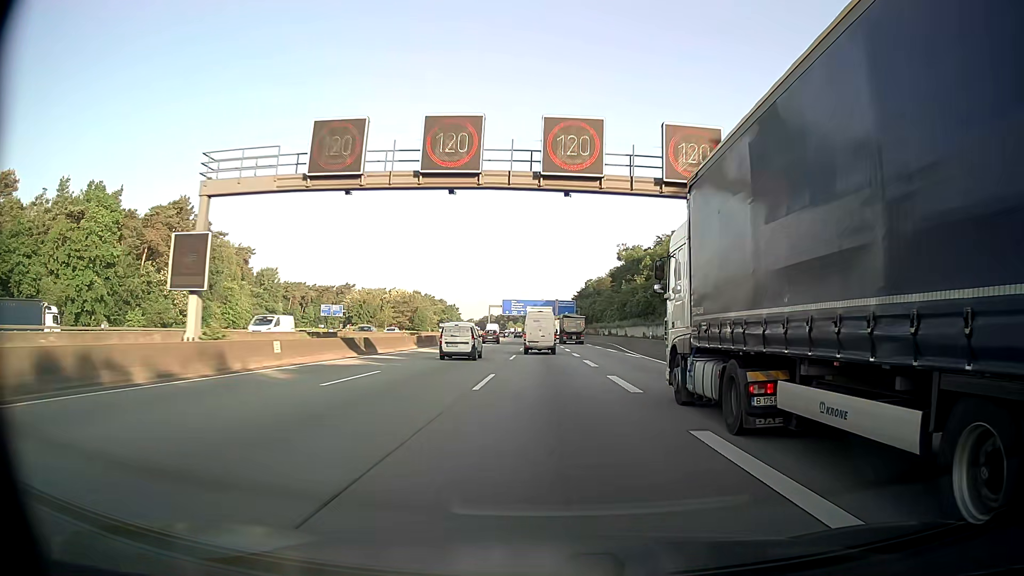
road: motorway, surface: asphalt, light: Day
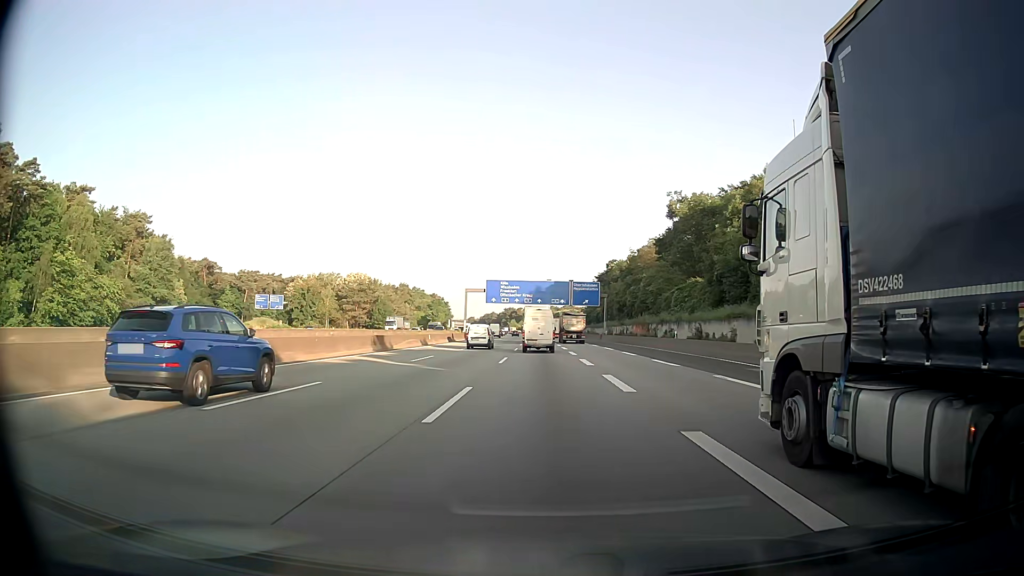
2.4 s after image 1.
(-0.2, +59.9) m; -1°
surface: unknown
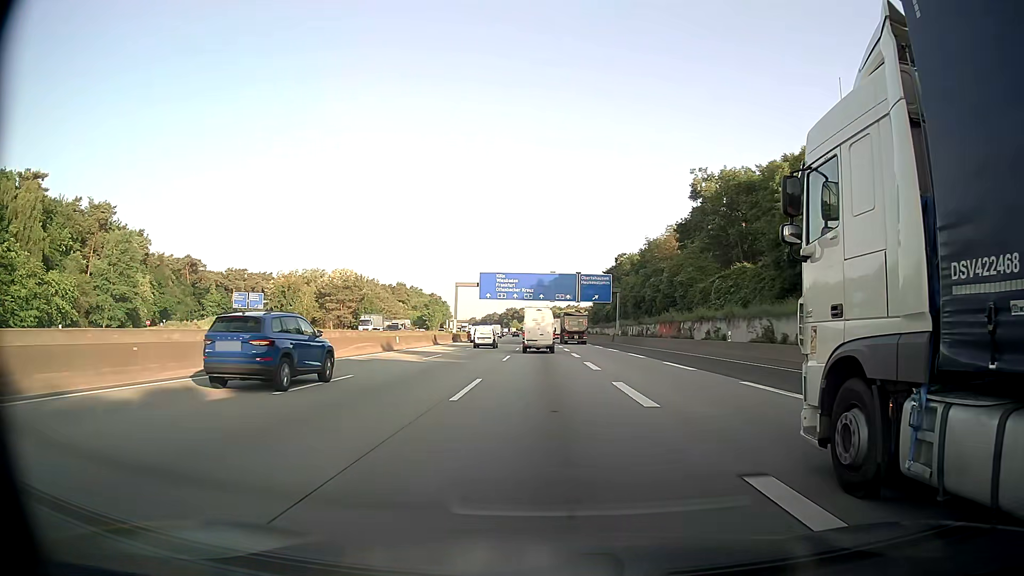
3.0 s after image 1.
(0.0, +15.0) m; 0°
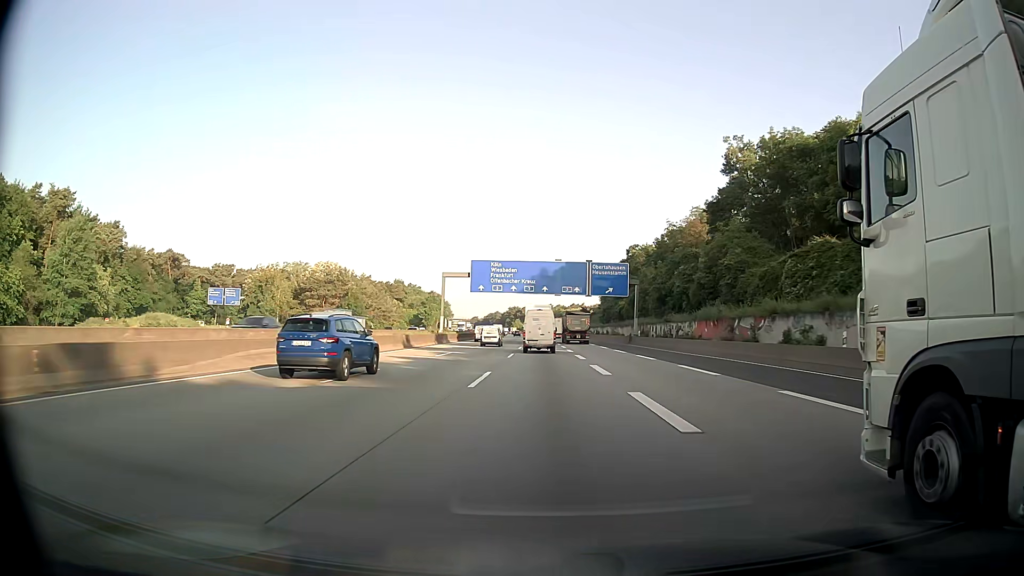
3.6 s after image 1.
(0.0, +15.0) m; 0°
(0, +10) (0, +20) (0, +30) (0, +40) (0, +50) (-1, +60) (-1, +70) (-1, +80) (-1, +90) (-1, +100) m
